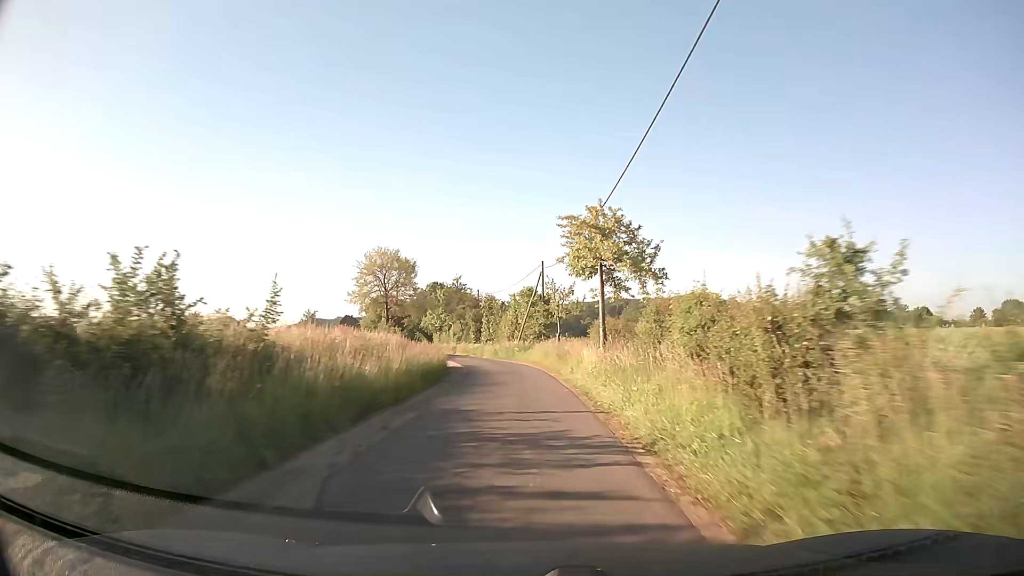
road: unclassified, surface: asphalt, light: Day
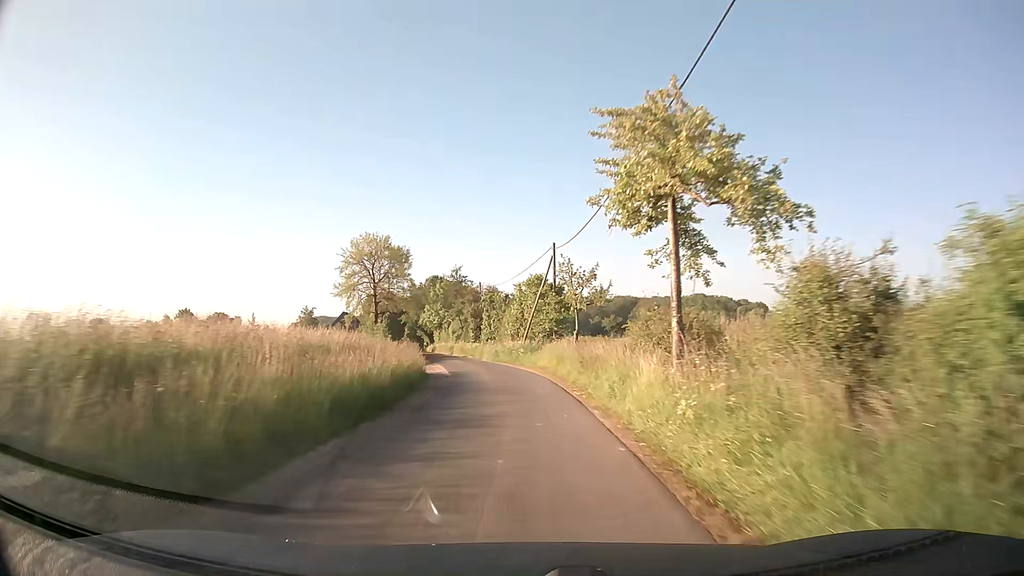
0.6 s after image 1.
(0.0, +9.5) m; -1°
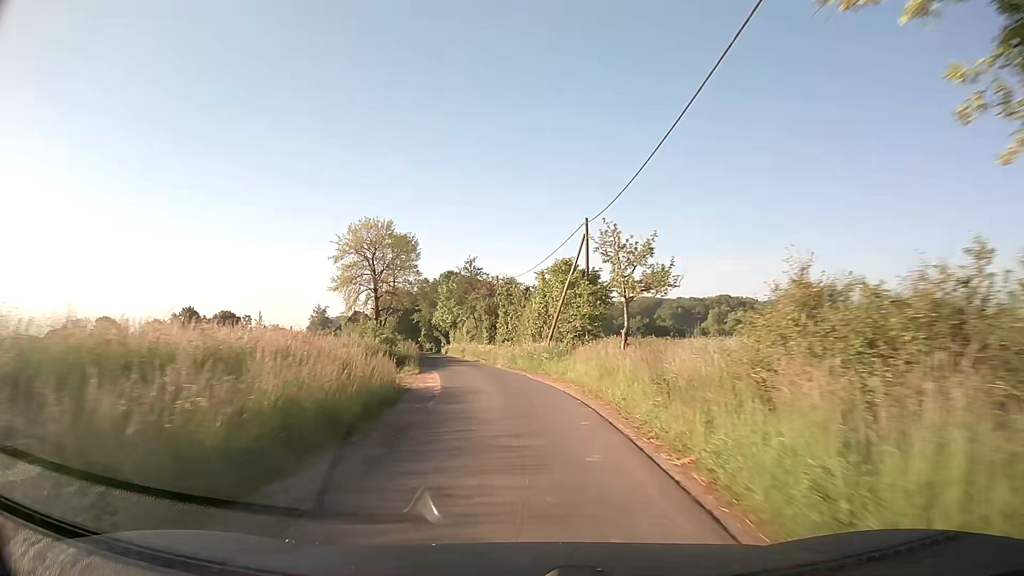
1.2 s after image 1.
(-0.1, +9.3) m; -1°
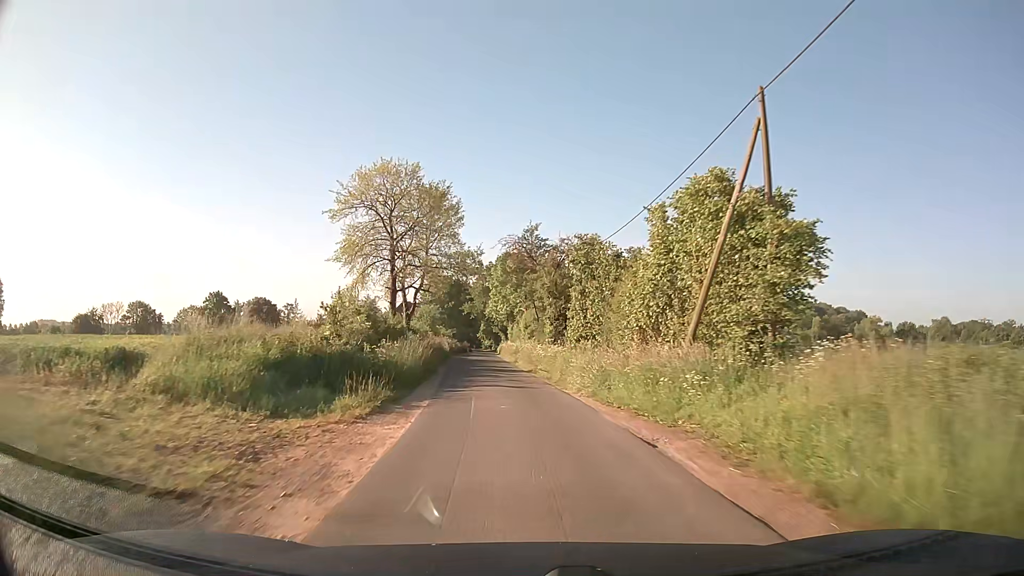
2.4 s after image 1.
(-1.1, +18.5) m; -6°
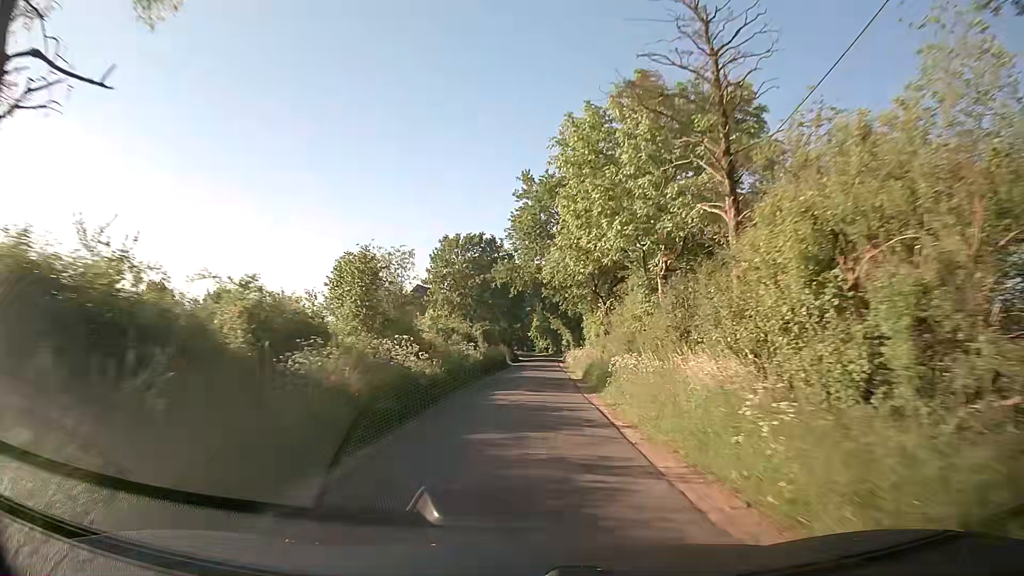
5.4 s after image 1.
(-3.2, +47.0) m; -5°
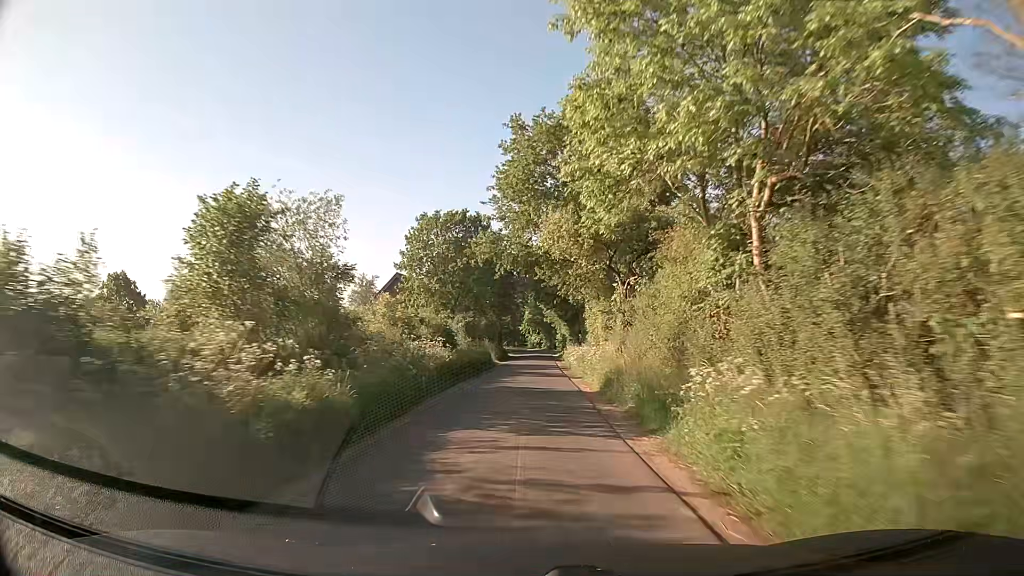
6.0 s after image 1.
(+0.1, +9.3) m; +1°
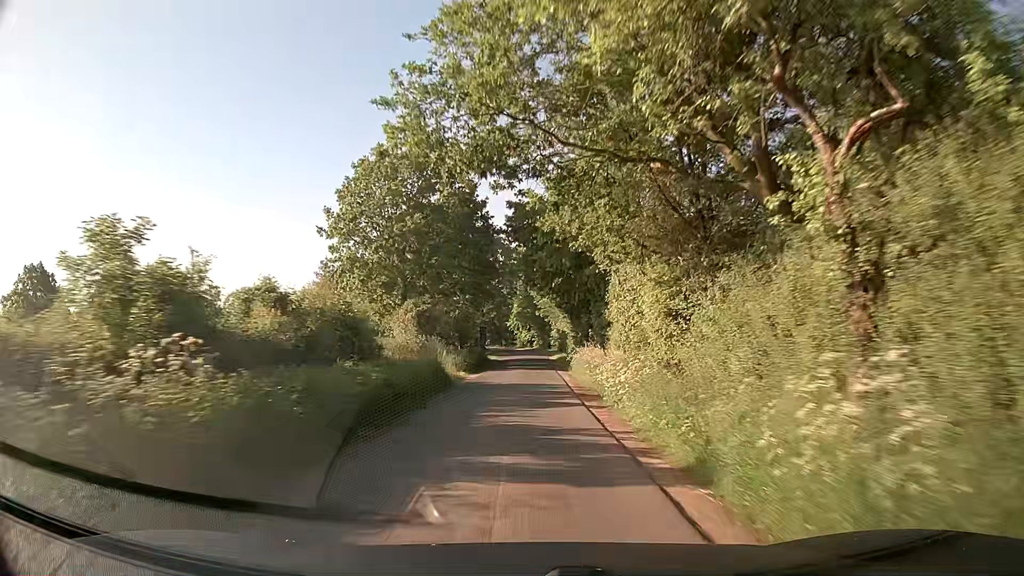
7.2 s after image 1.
(+0.2, +18.2) m; +1°
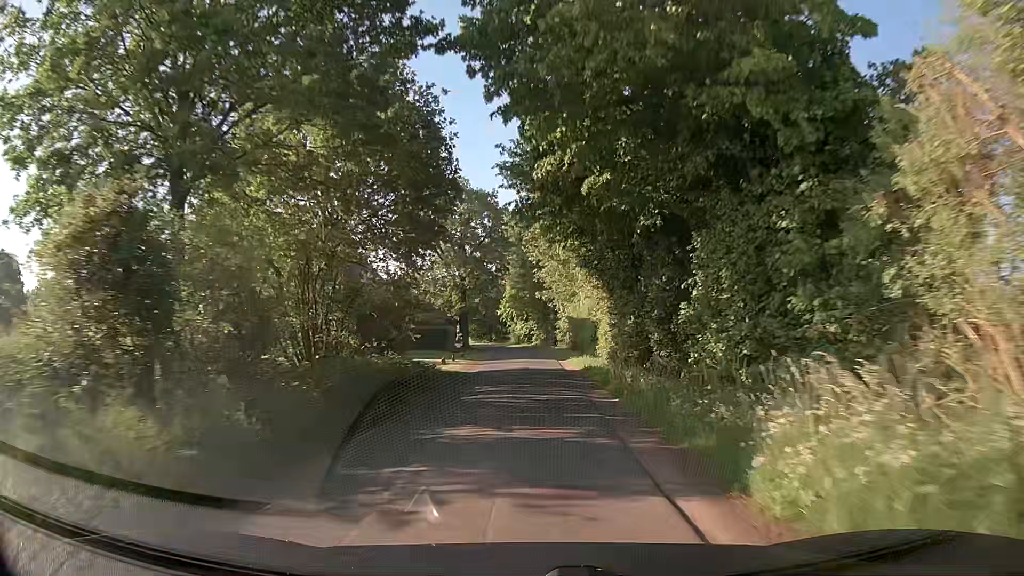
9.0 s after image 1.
(+0.2, +26.0) m; 0°
(0, +10) (0, +20) (0, +30) (0, +40) (0, +50) (0, +60) (-1, +70) (-6, +79) (-13, +86) (-22, +90) m
